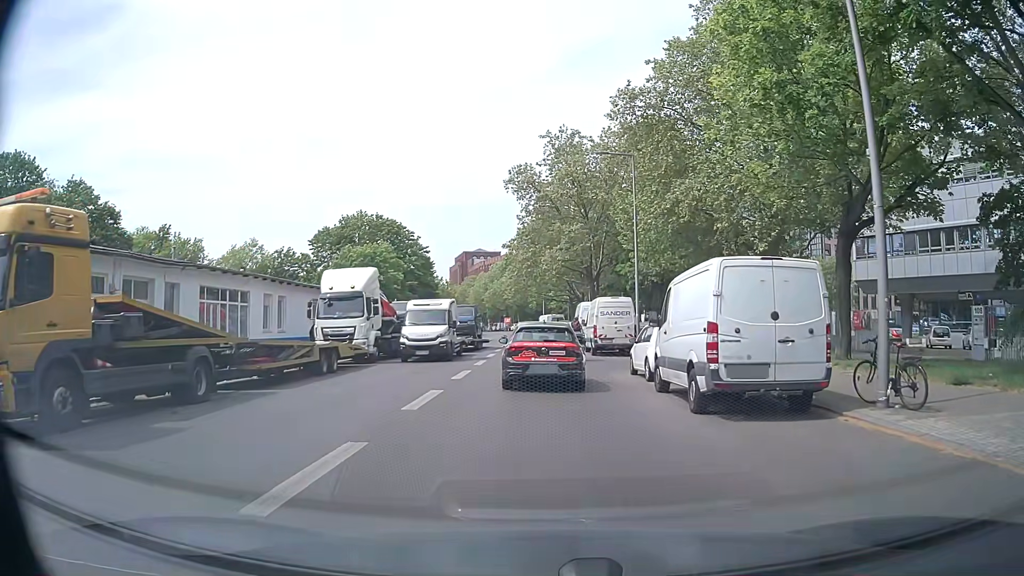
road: tertiary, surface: asphalt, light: Day
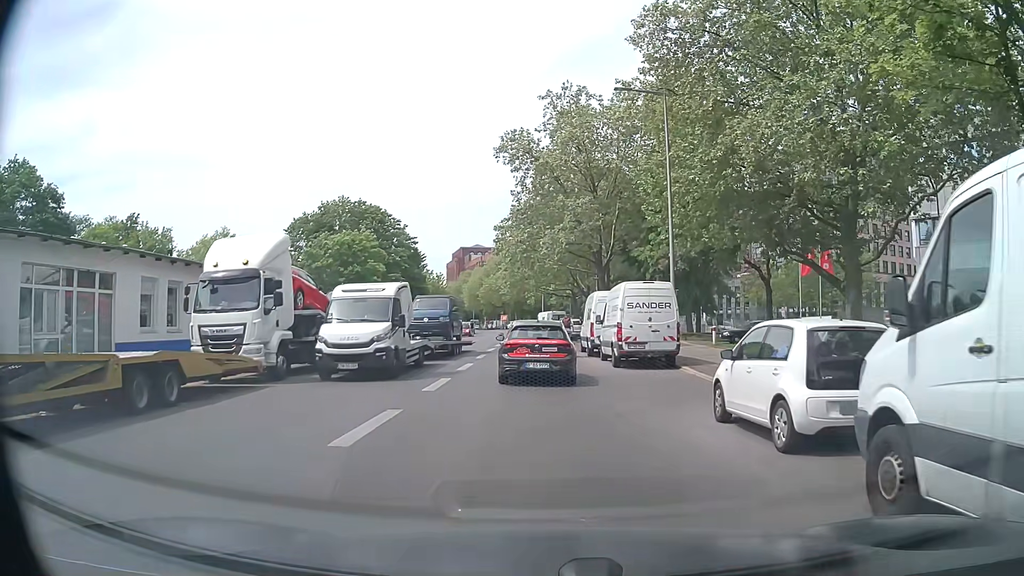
(+0.2, +10.0) m; +2°
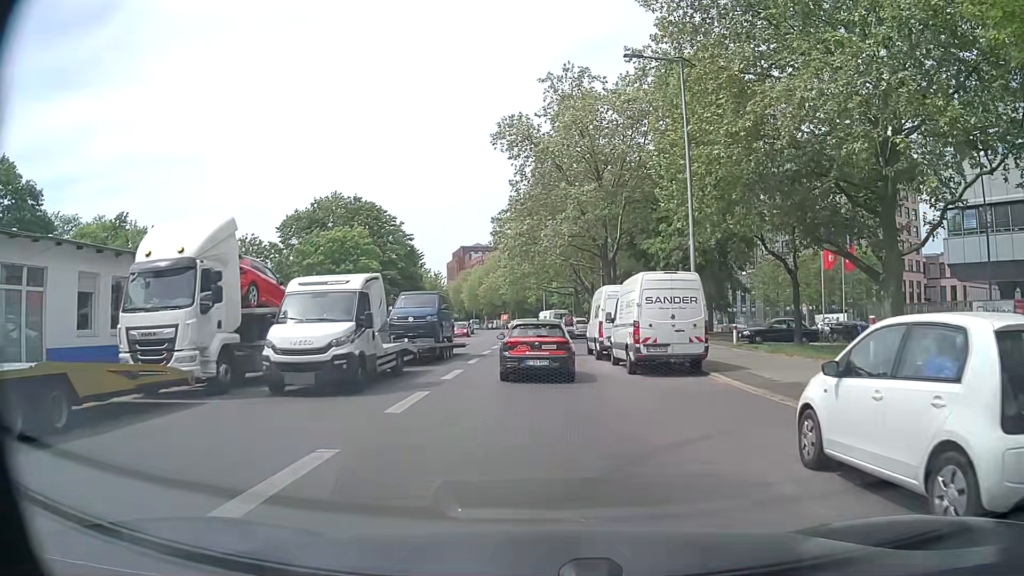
(0.0, +3.4) m; 0°
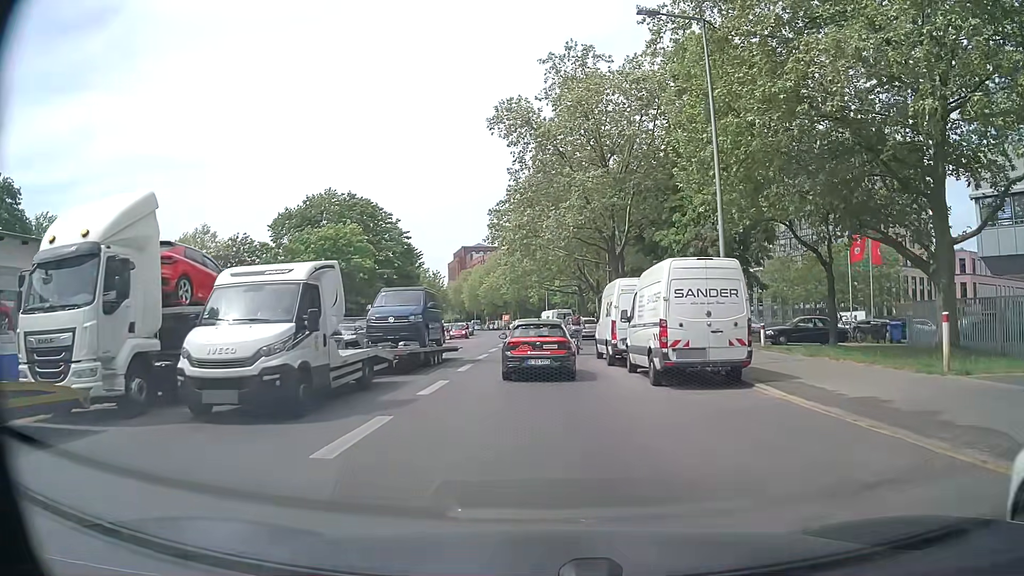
(0.0, +3.5) m; -1°
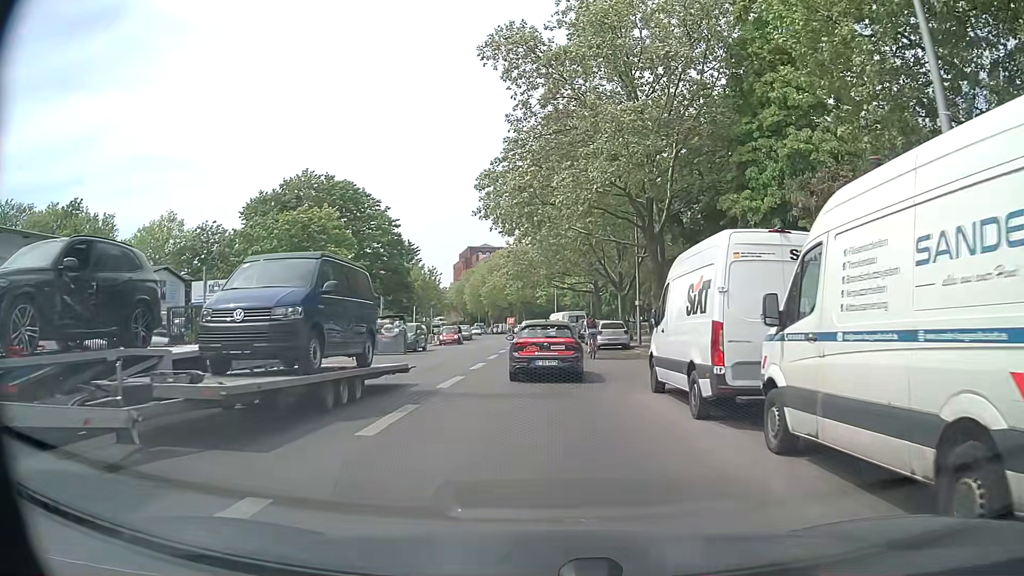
(0.0, +11.2) m; 0°
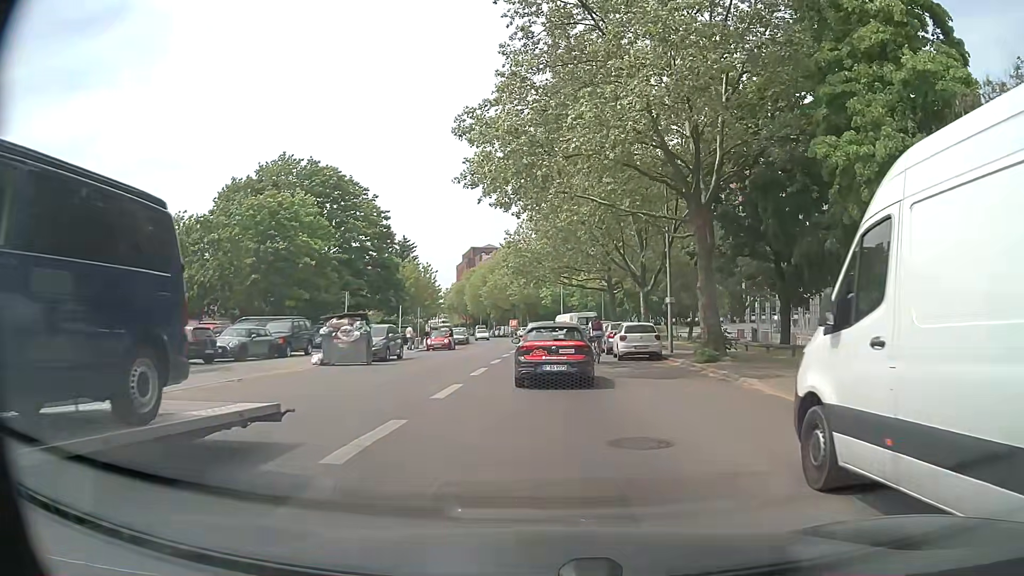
(0.0, +8.1) m; -1°
(0, +10) (0, +20) (+1, +30) (+1, +40) (+1, +50) (+1, +60) (0, +70) (-2, +80) (-3, +90) (-5, +100) m
